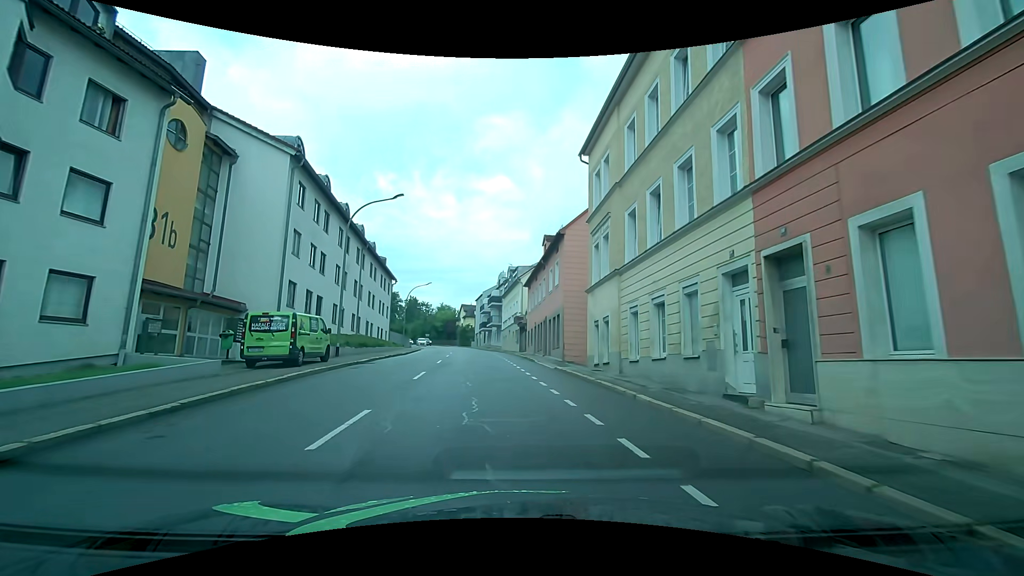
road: tertiary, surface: asphalt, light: Day
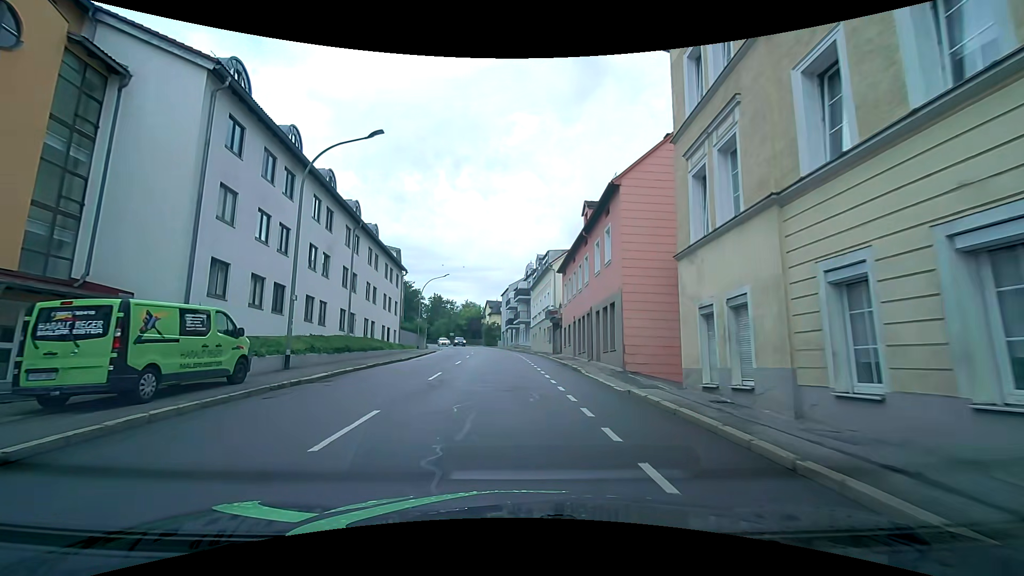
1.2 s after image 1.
(-0.3, +9.3) m; -4°
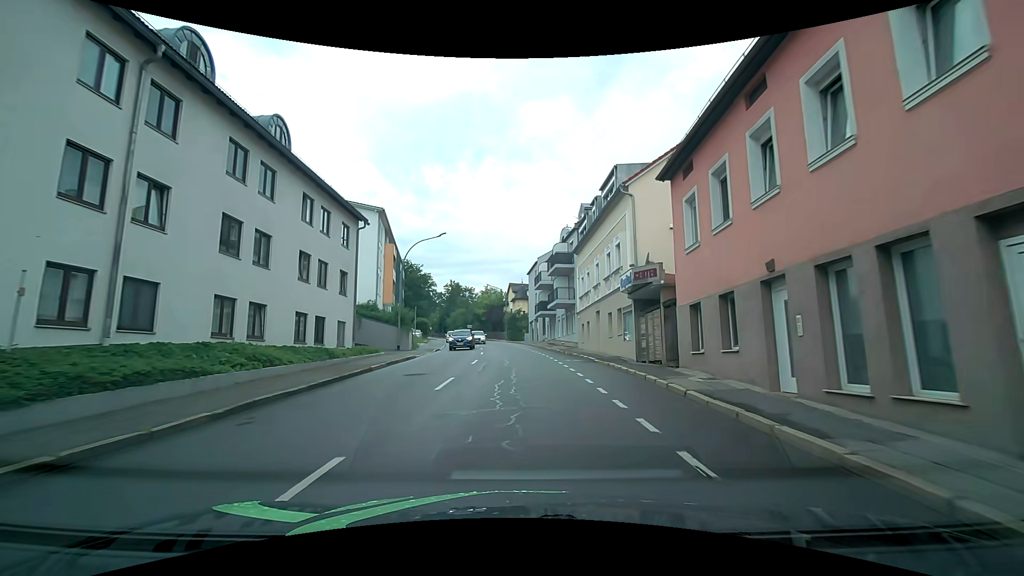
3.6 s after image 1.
(-0.6, +21.9) m; -3°
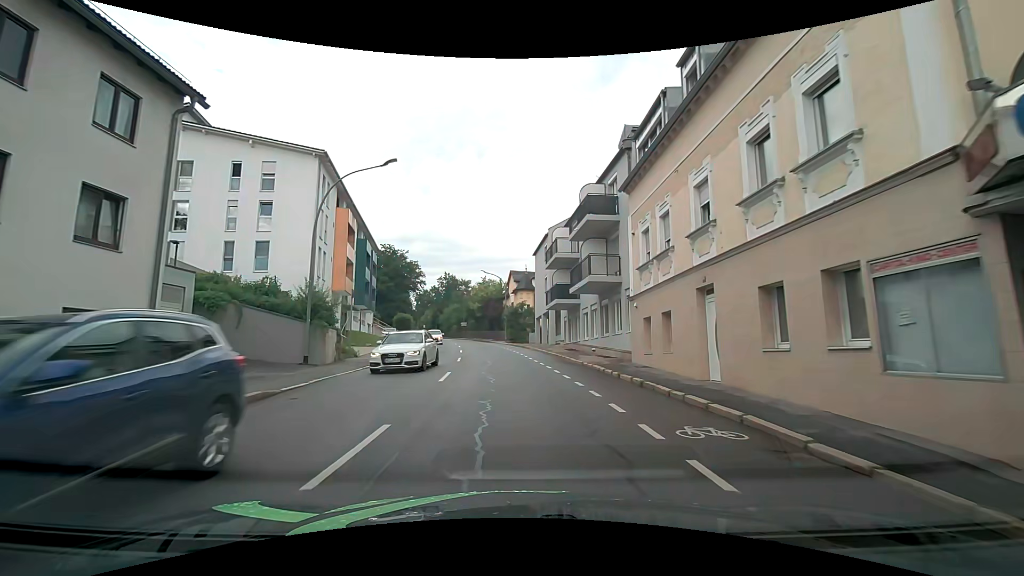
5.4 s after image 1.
(0.0, +16.3) m; 0°
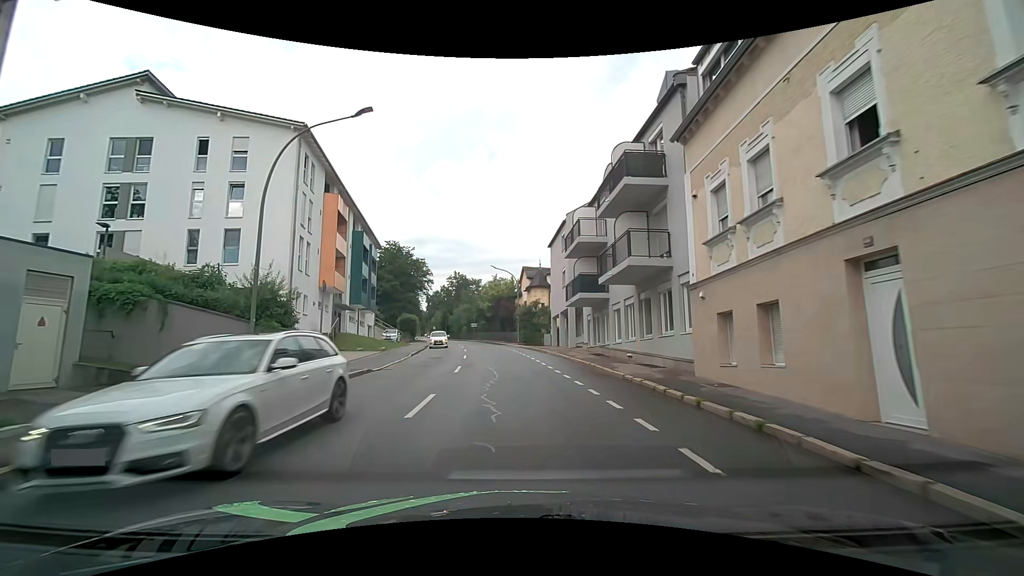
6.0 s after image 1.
(0.0, +5.5) m; -1°
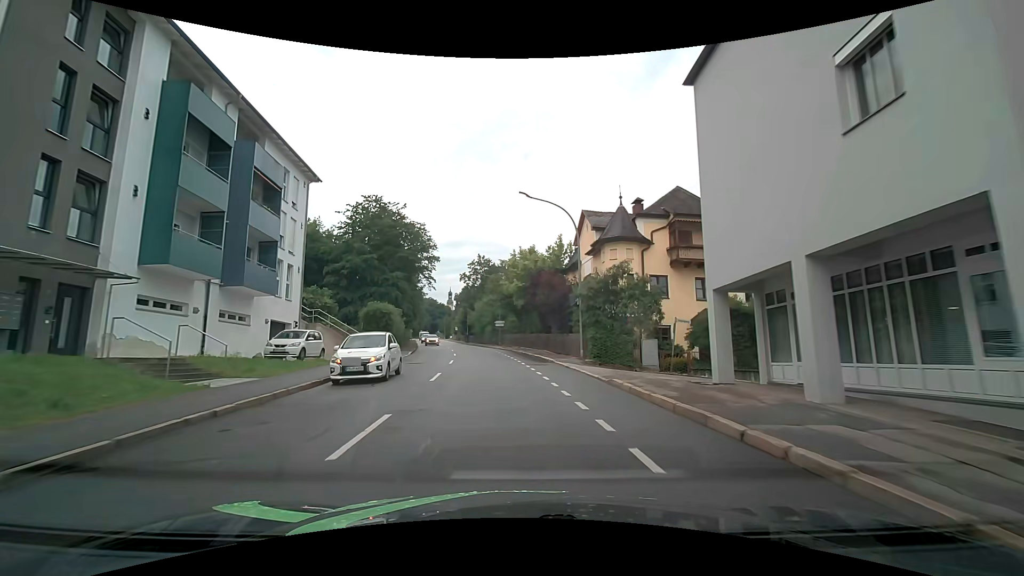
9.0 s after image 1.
(-1.1, +30.1) m; -4°
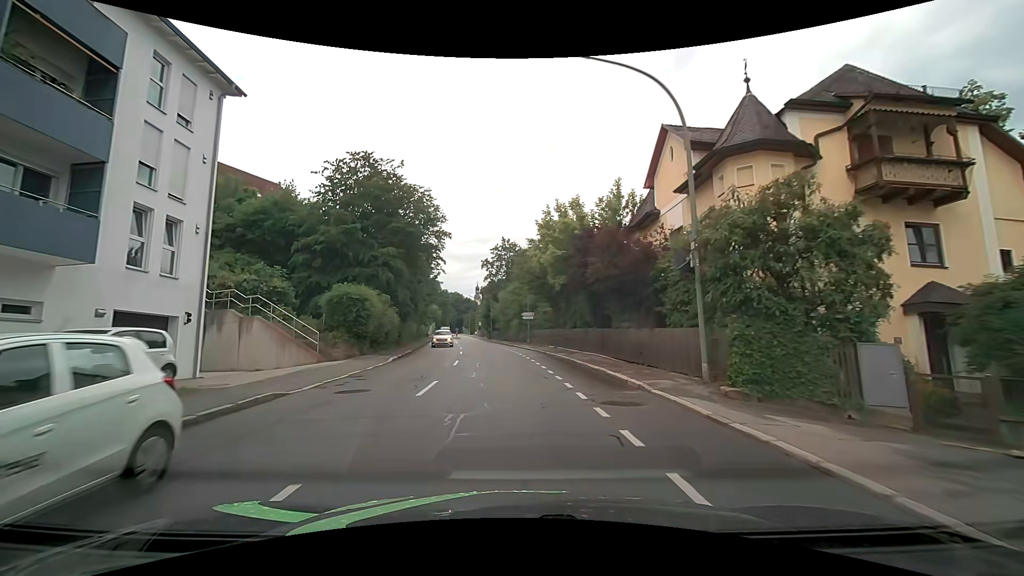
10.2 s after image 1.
(-0.4, +13.1) m; -3°
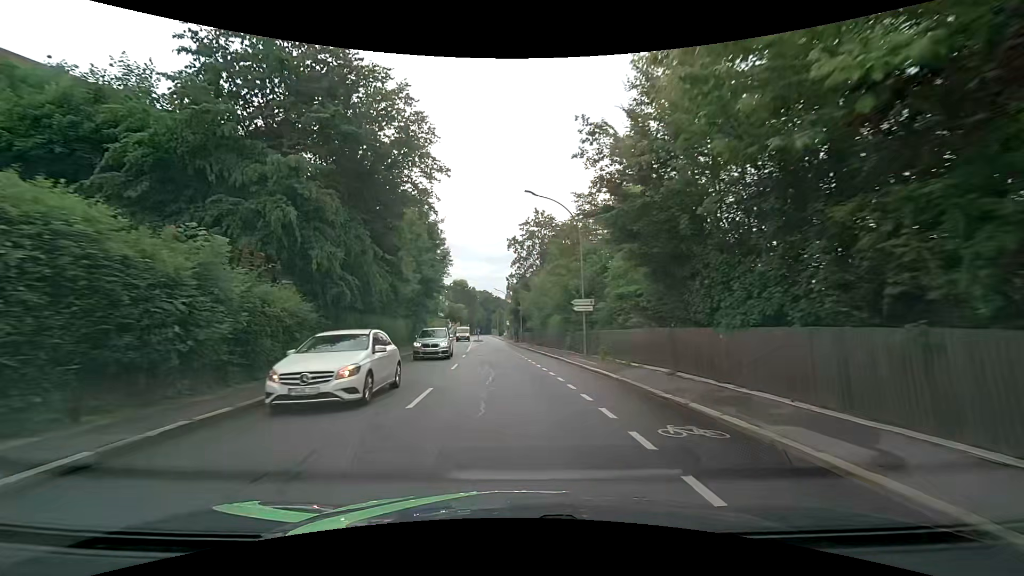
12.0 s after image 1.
(-0.8, +20.1) m; -4°
